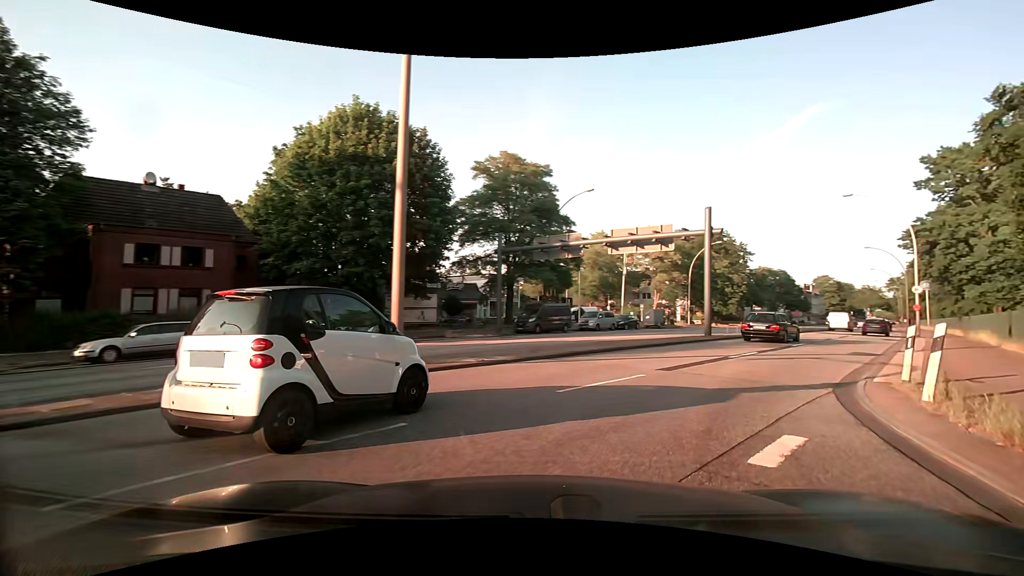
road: primary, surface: asphalt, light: Day
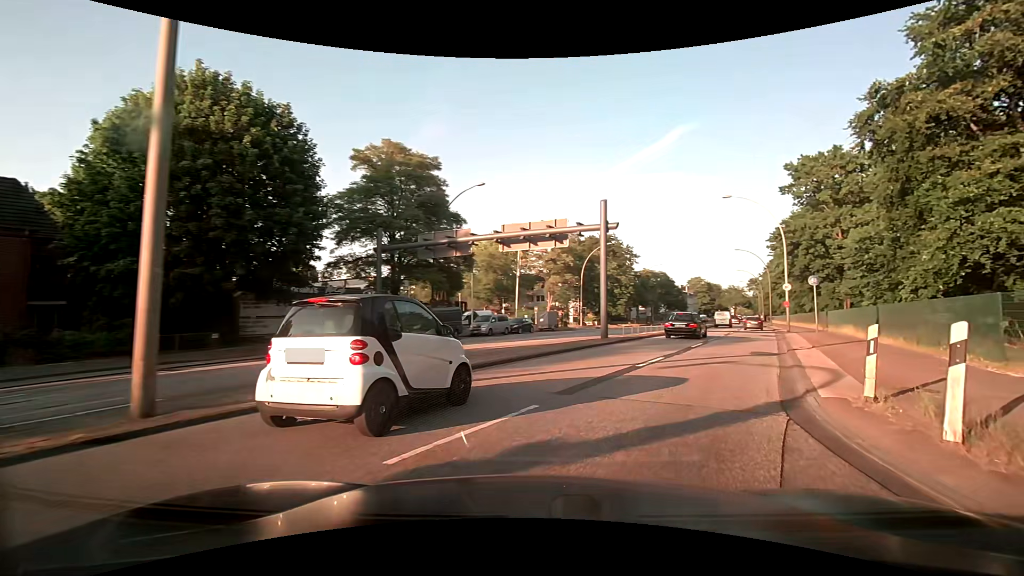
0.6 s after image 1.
(+0.4, +3.6) m; +11°
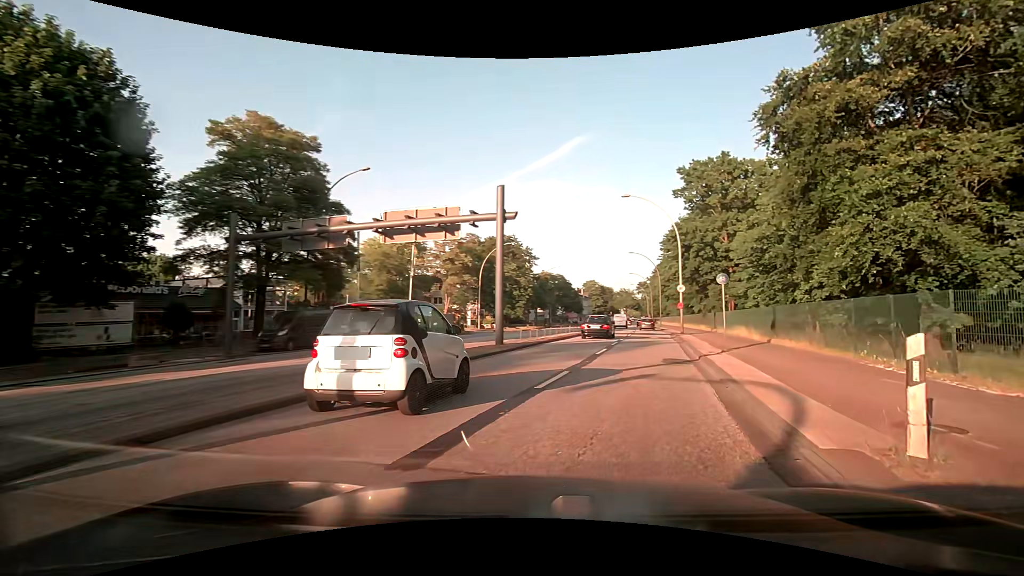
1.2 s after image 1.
(+0.4, +3.8) m; +11°
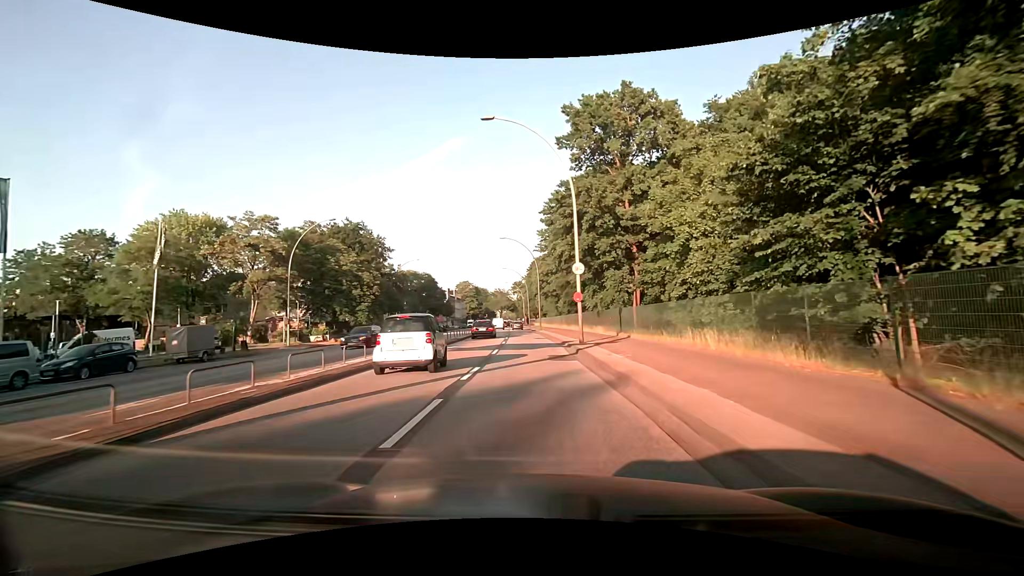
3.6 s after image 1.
(+4.0, +18.5) m; +15°
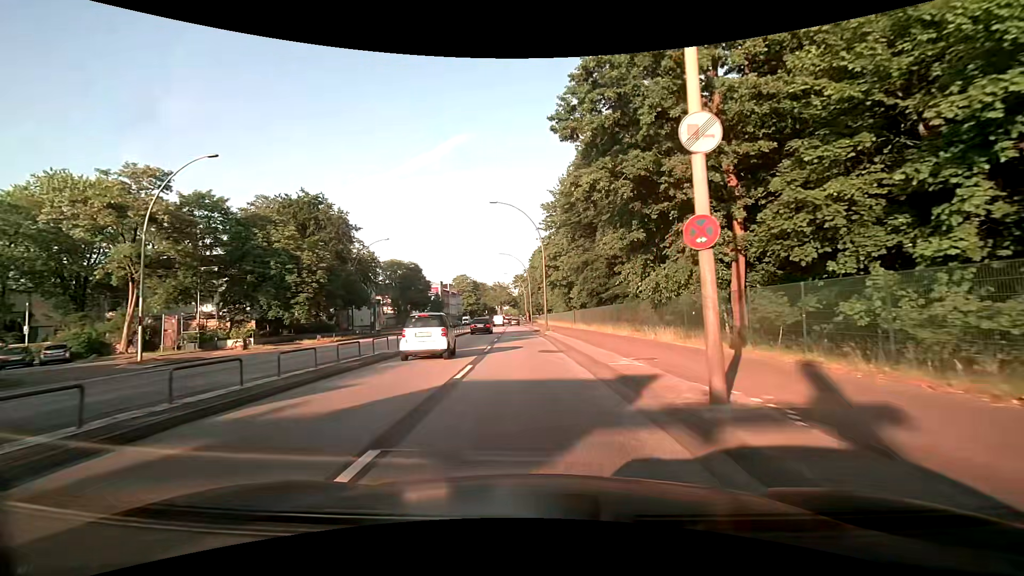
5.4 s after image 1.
(-0.1, +18.4) m; 0°
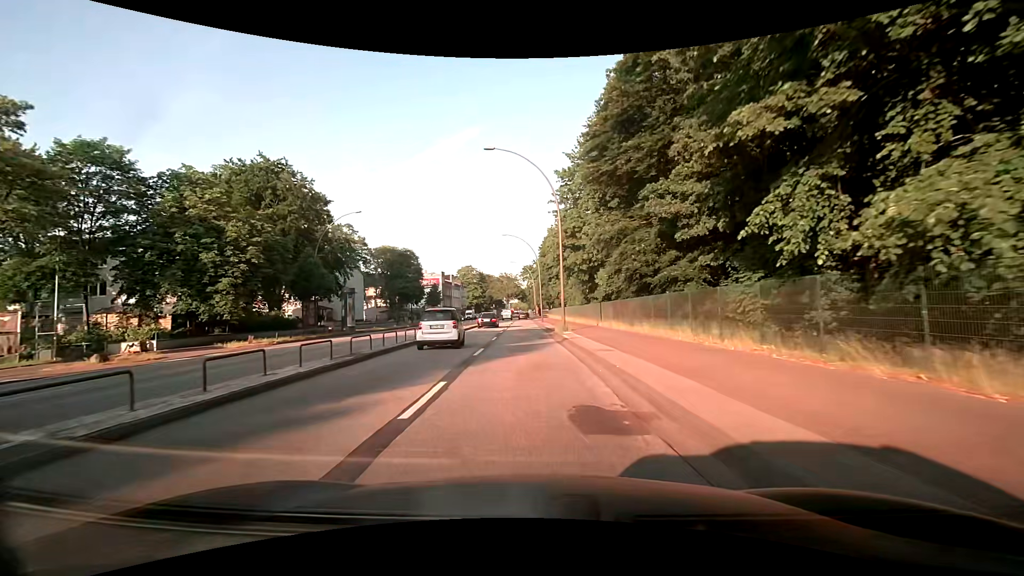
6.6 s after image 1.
(-0.1, +13.6) m; -1°
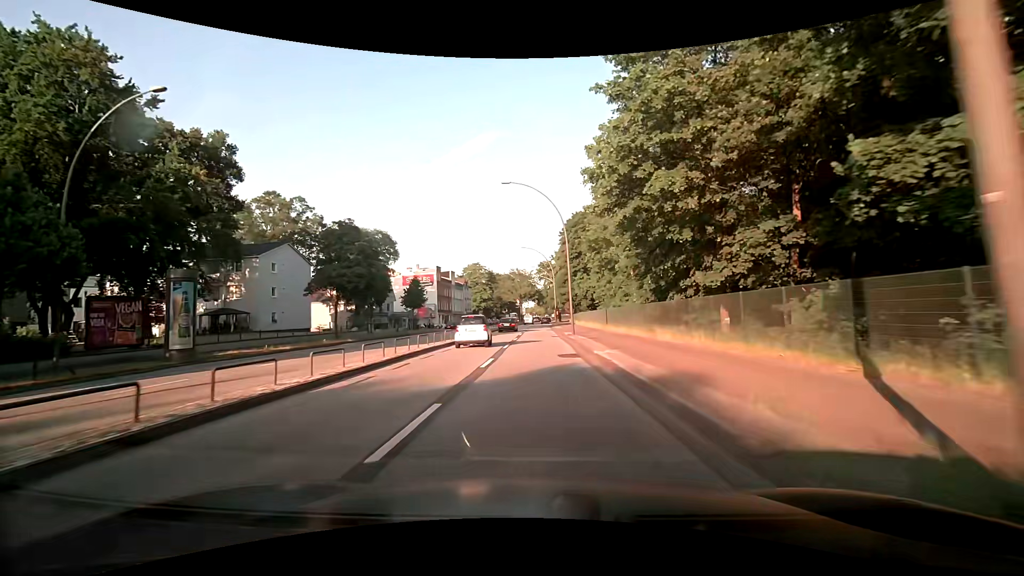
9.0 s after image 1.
(-0.5, +28.8) m; -2°
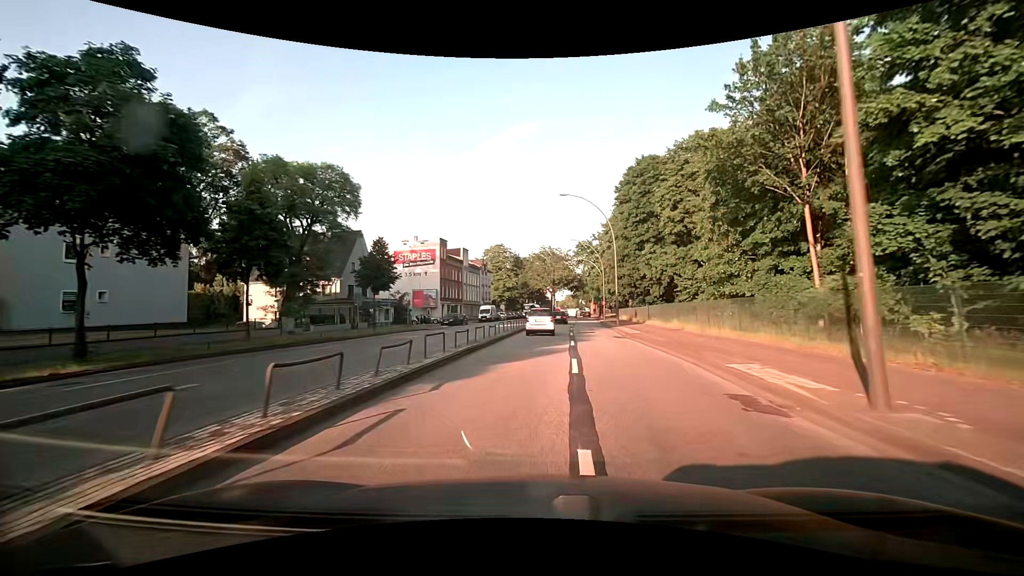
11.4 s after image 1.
(-1.2, +29.8) m; -3°
(0, +10) (0, +20) (+1, +30) (+1, +40) (+2, +50) (+3, +60) (+4, +70) (+5, +80) (+6, +90) (+7, +100) m
